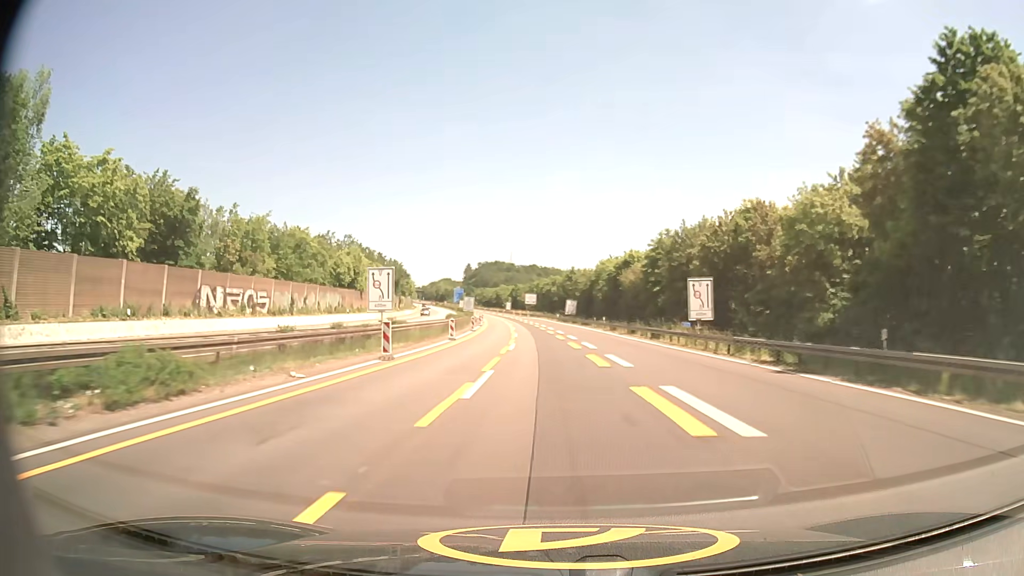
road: motorway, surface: asphalt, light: Day
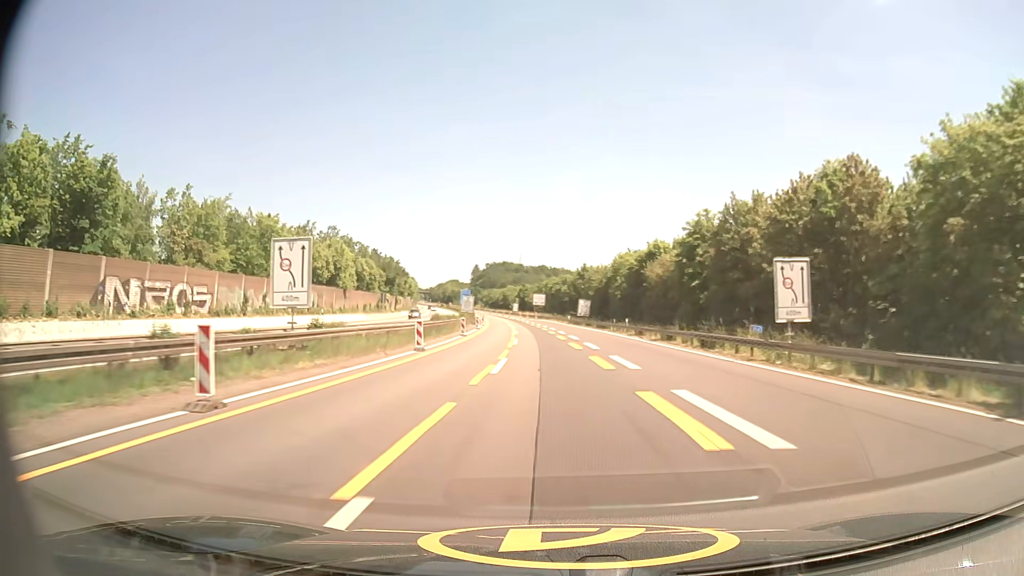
(-0.1, +12.8) m; -1°
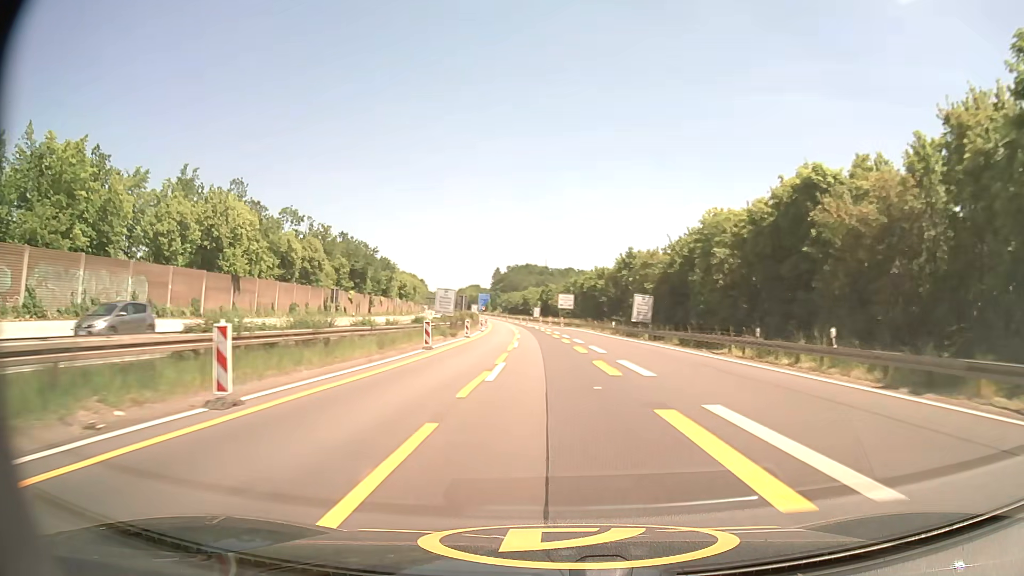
(-0.9, +38.2) m; -2°
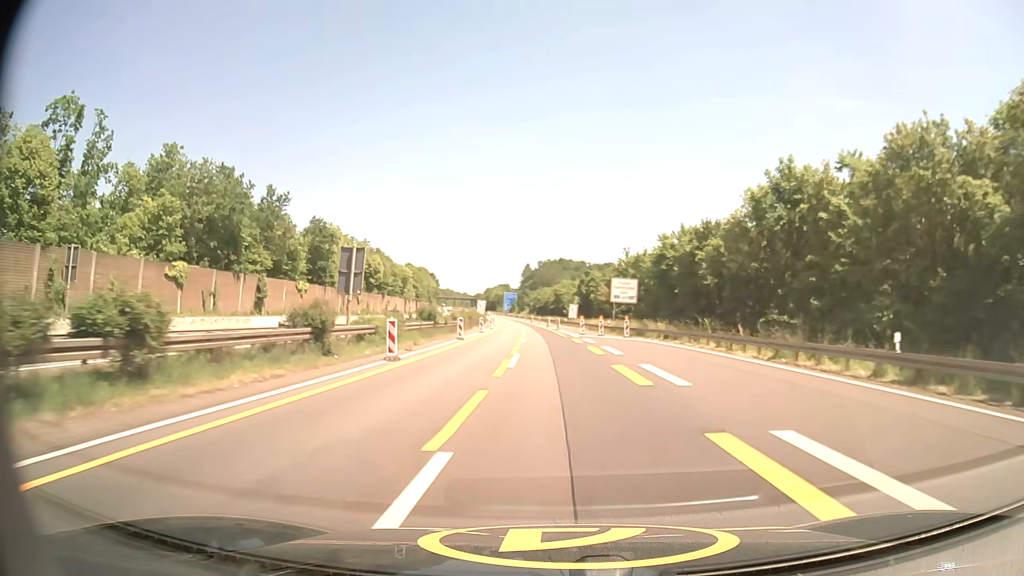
(-1.3, +50.7) m; -3°
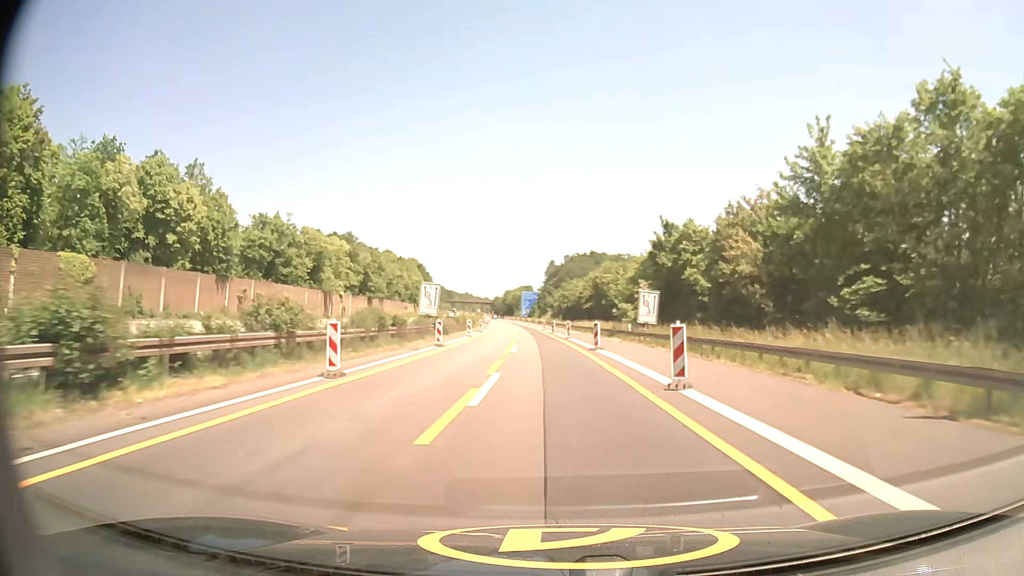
(-1.2, +62.4) m; -2°
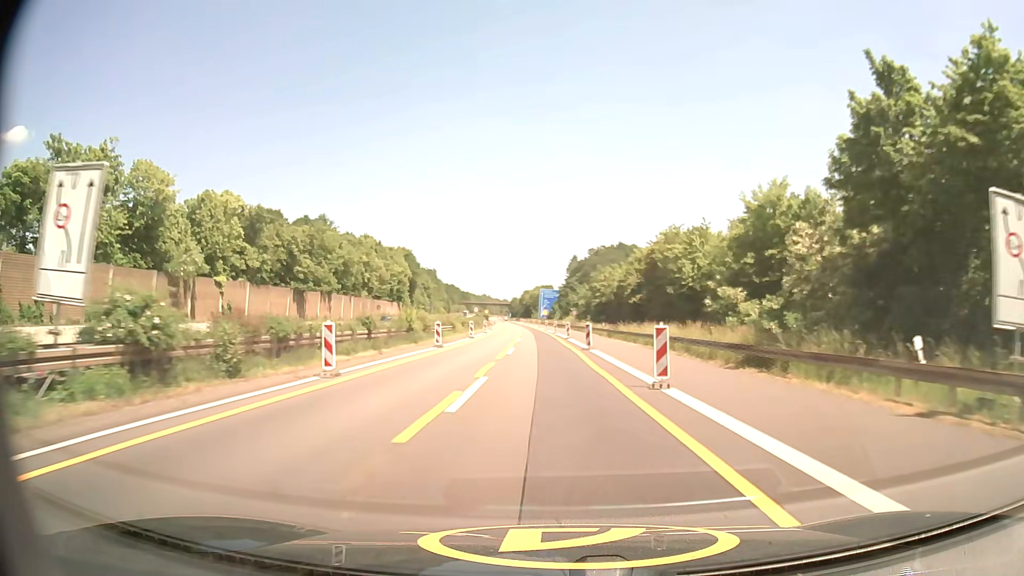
(-0.5, +36.9) m; -2°
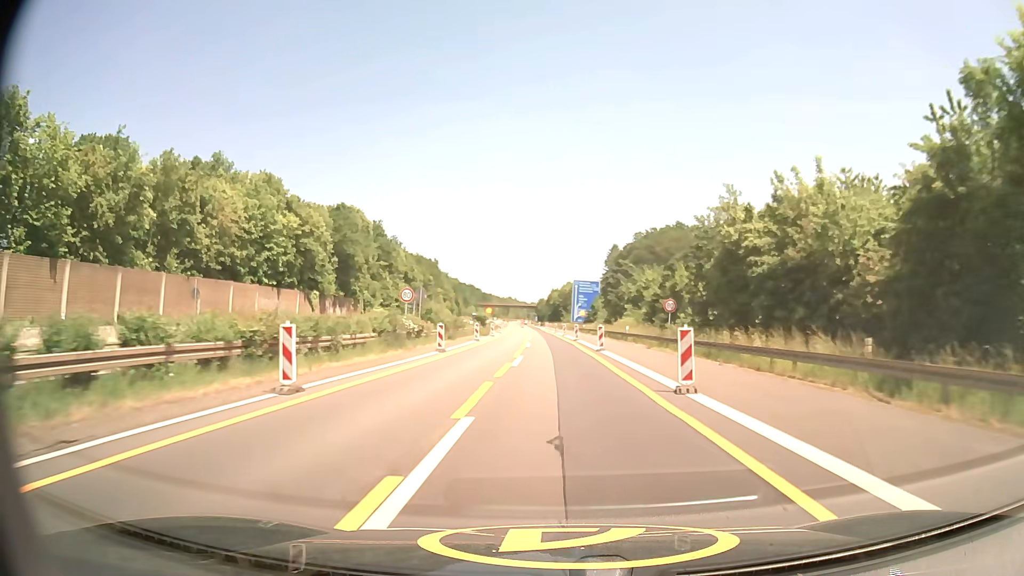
(-1.8, +61.0) m; -3°
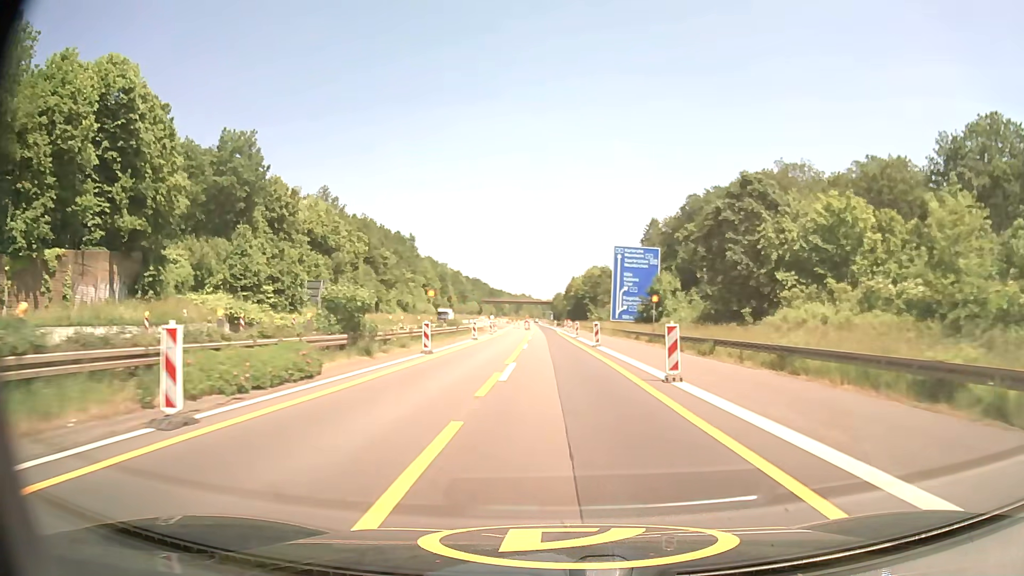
(-0.9, +60.4) m; -1°
(0, +10) (0, +20) (0, +30) (0, +40) (0, +50) (0, +60) (-1, +70) (-1, +80) (-1, +90) (-1, +100) m
